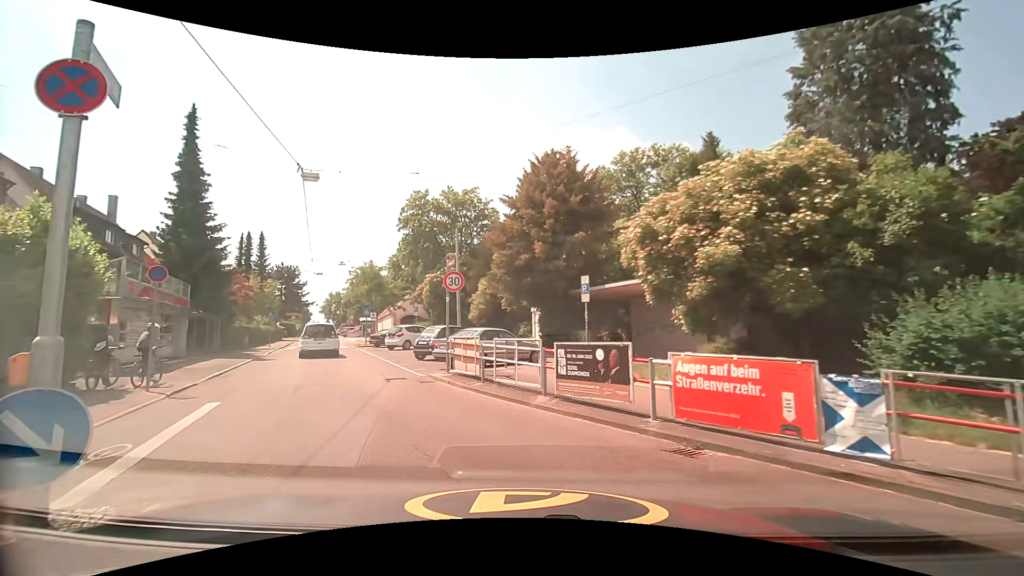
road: tertiary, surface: asphalt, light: Day
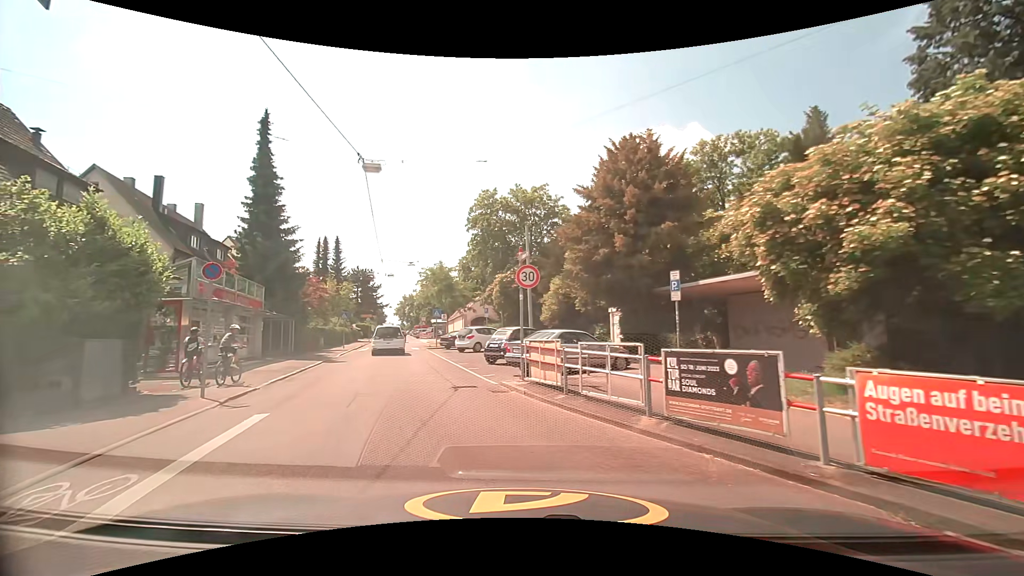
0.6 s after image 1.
(-0.1, +1.9) m; -7°
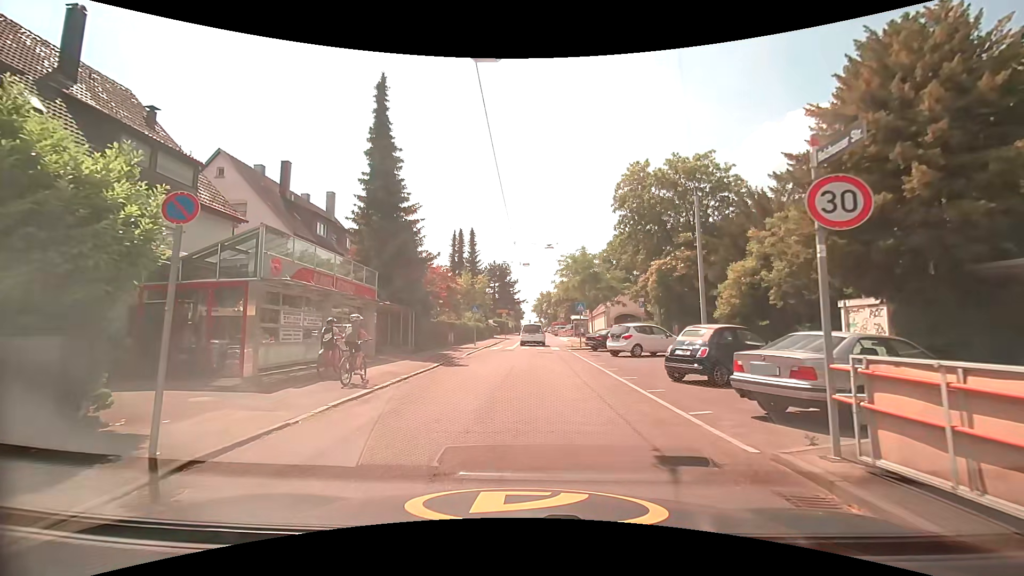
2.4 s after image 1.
(-1.3, +6.8) m; -17°
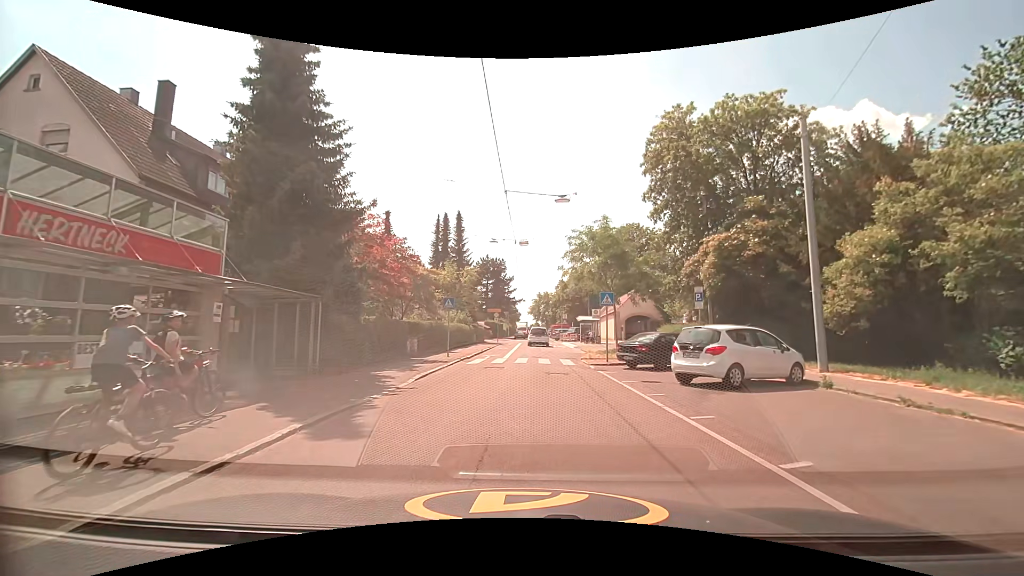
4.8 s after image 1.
(-0.1, +11.6) m; +1°
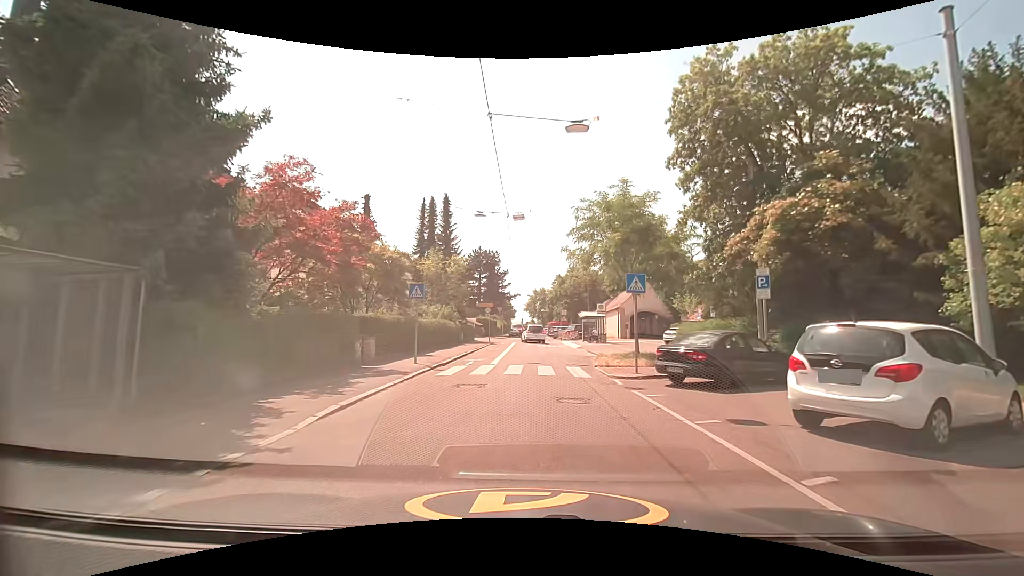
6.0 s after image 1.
(-0.1, +6.4) m; -1°
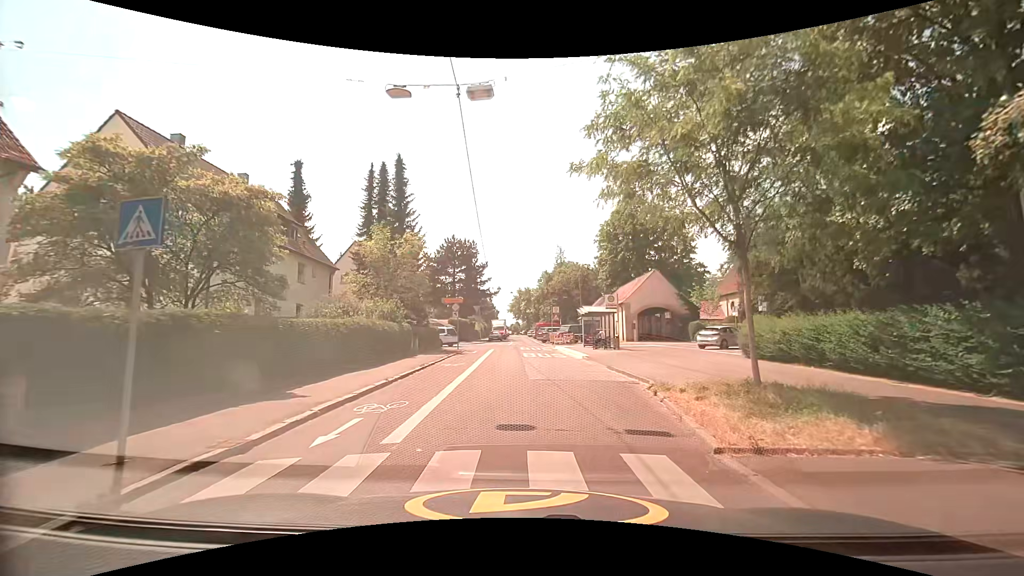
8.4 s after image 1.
(+0.3, +12.6) m; +2°
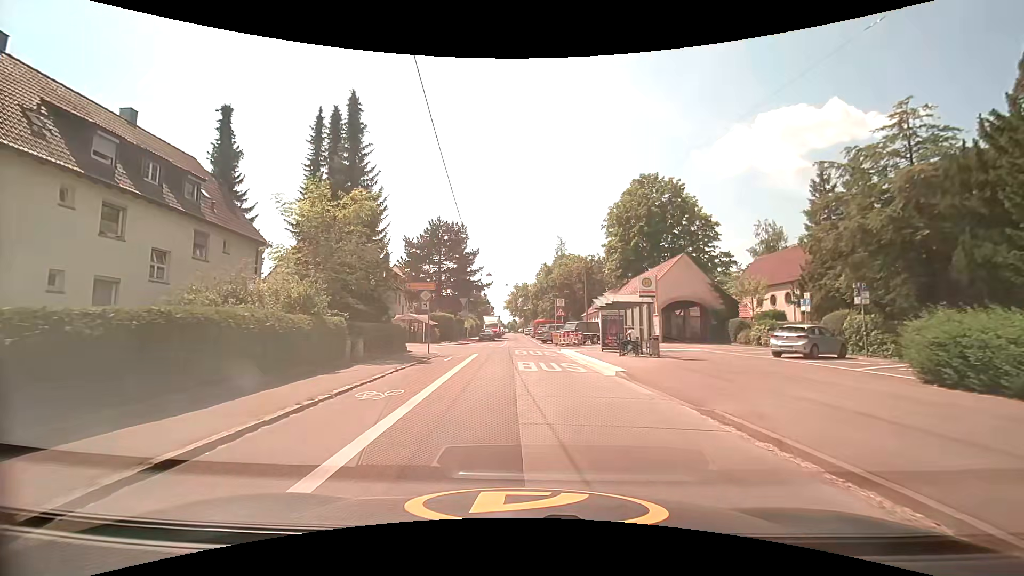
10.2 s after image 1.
(+0.1, +10.0) m; 0°
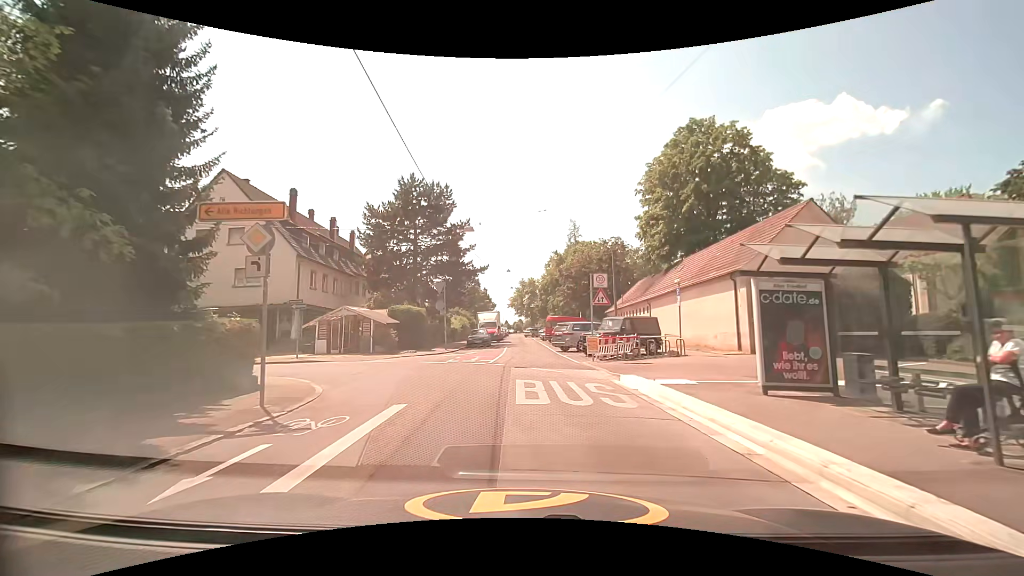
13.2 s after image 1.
(0.0, +17.3) m; +1°
(0, +10) (0, +20) (-1, +30) (-1, +40) (-1, +50) (-1, +60) (-1, +70) (-2, +80) (-2, +90) (-2, +100) m
